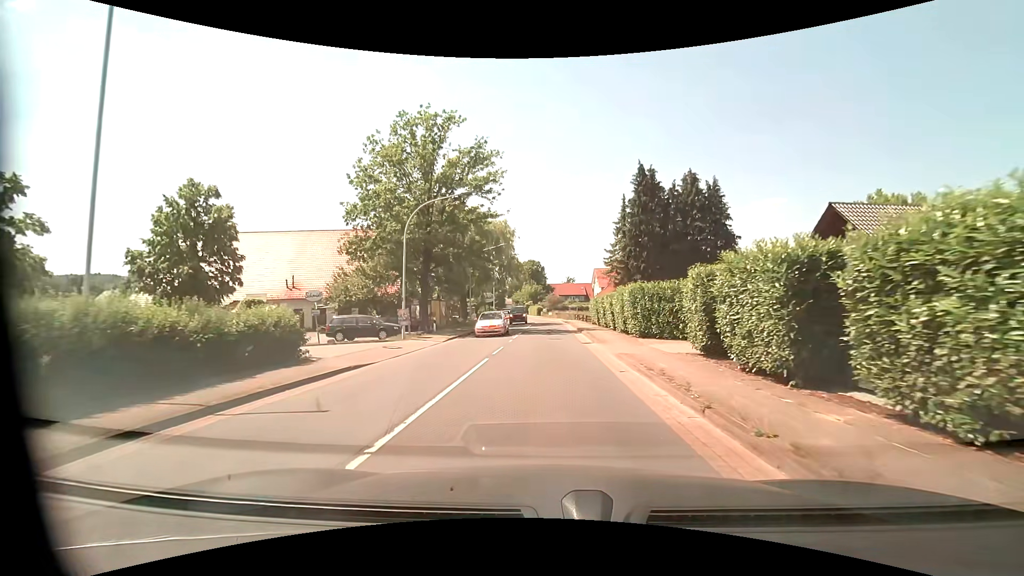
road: primary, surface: asphalt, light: Day
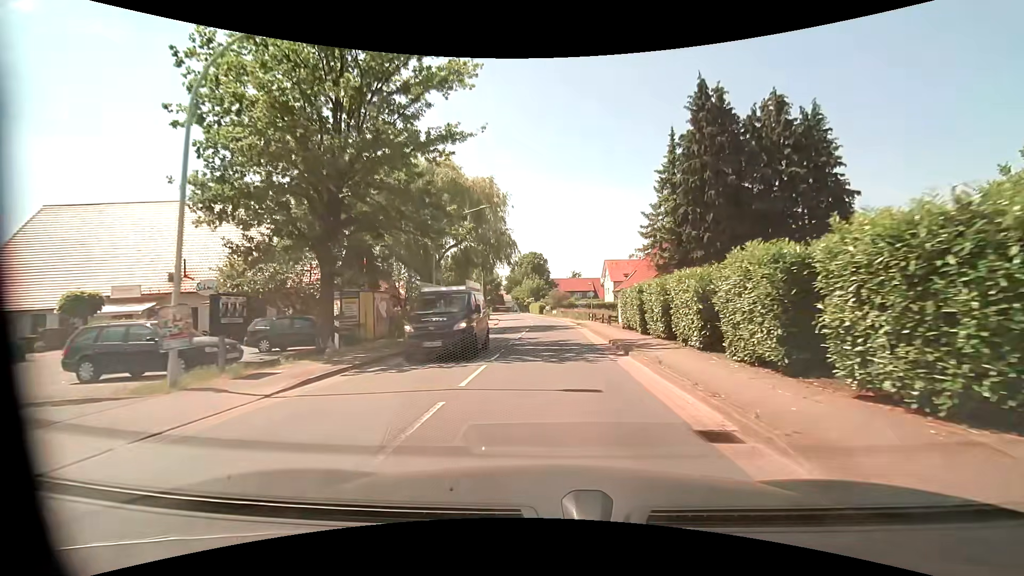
(-0.1, +16.3) m; 0°
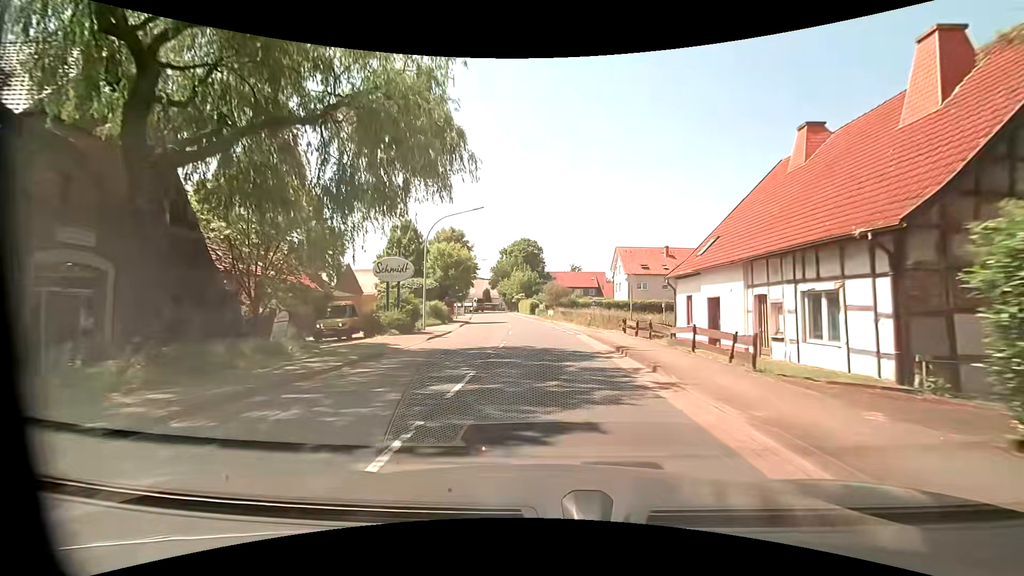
(+0.1, +24.3) m; +1°
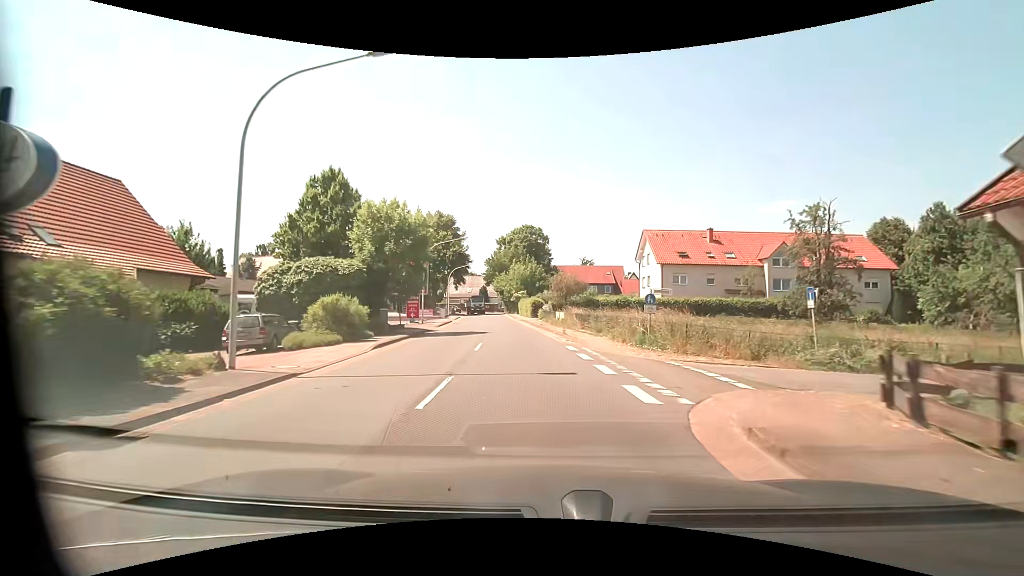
(-0.1, +19.0) m; -1°
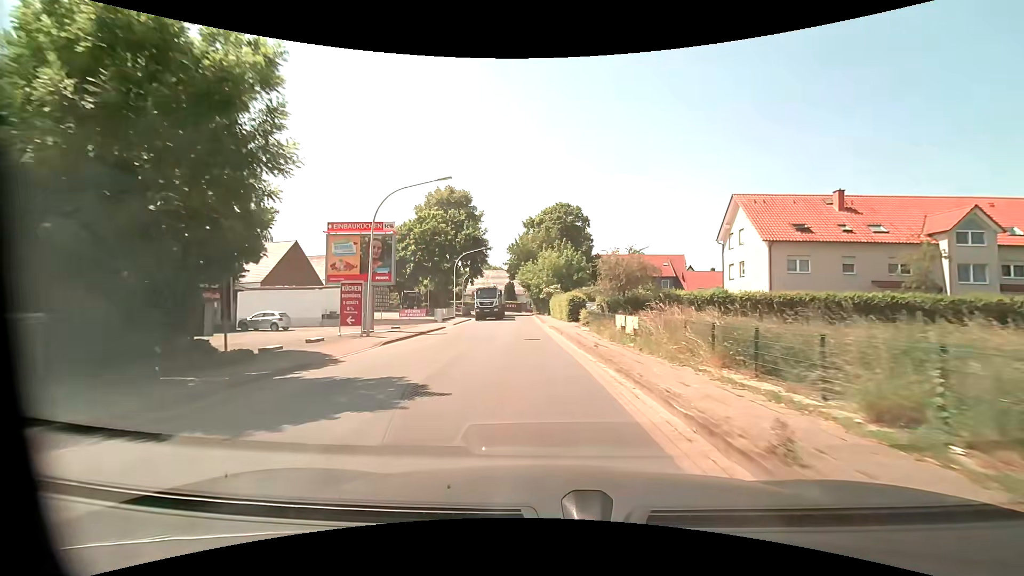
(-0.7, +19.4) m; -4°
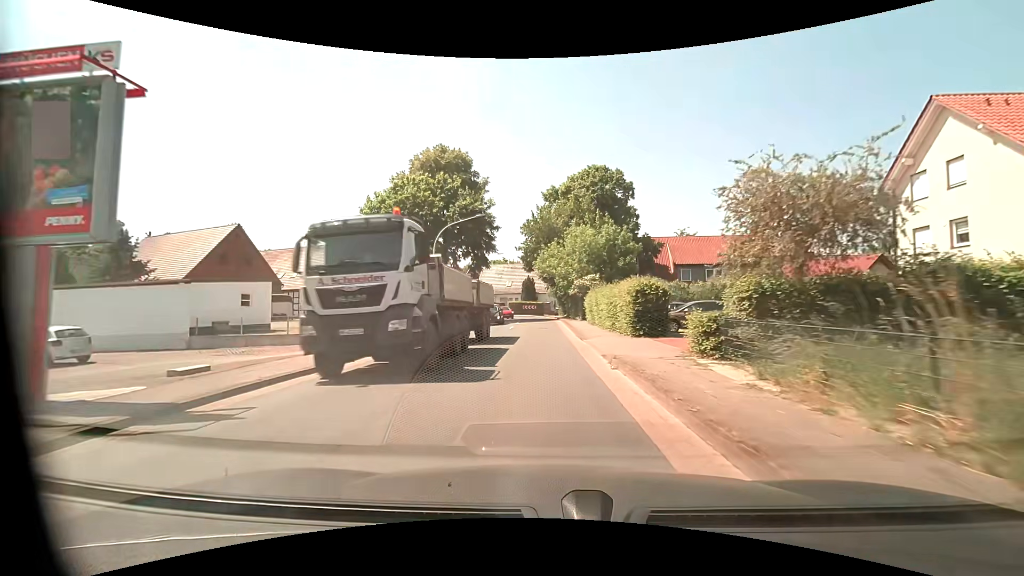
(-0.5, +19.8) m; -2°
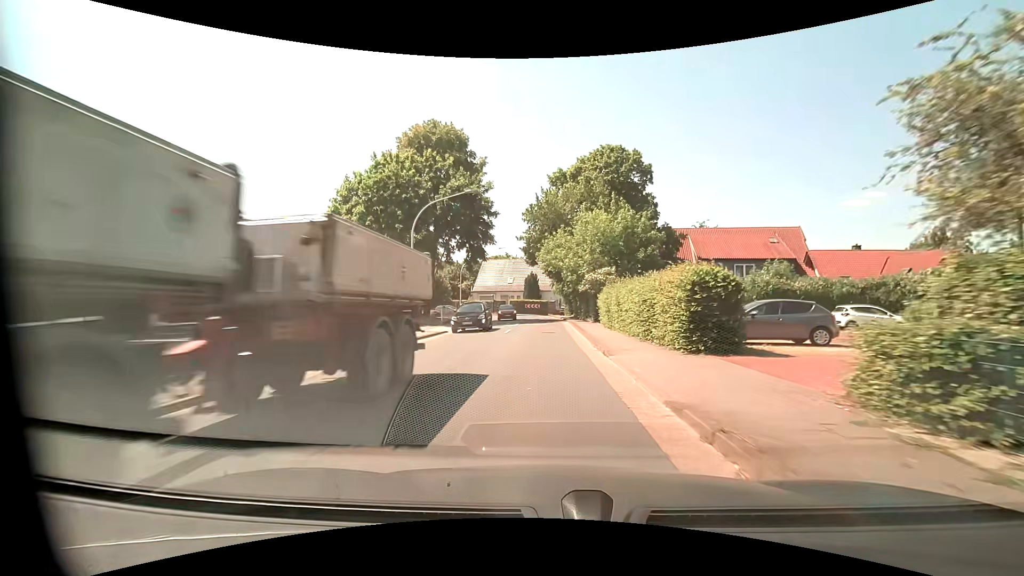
(-0.1, +6.7) m; 0°
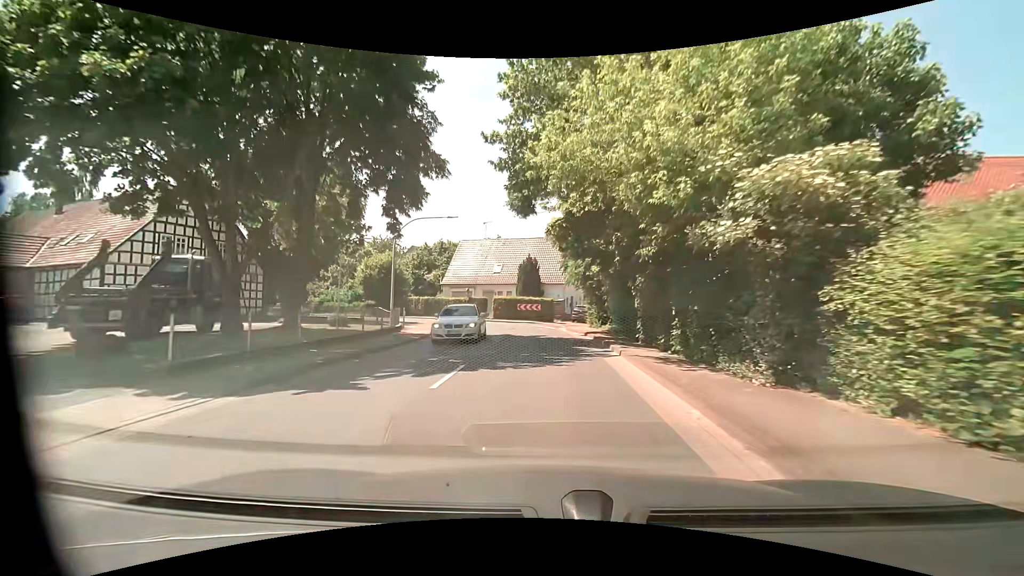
(-0.2, +25.8) m; -1°
(0, +10) (0, +20) (-1, +30) (-4, +39) (-12, +46) (-20, +51) (-29, +55) (-39, +59) (-48, +62) (-58, +65) m
